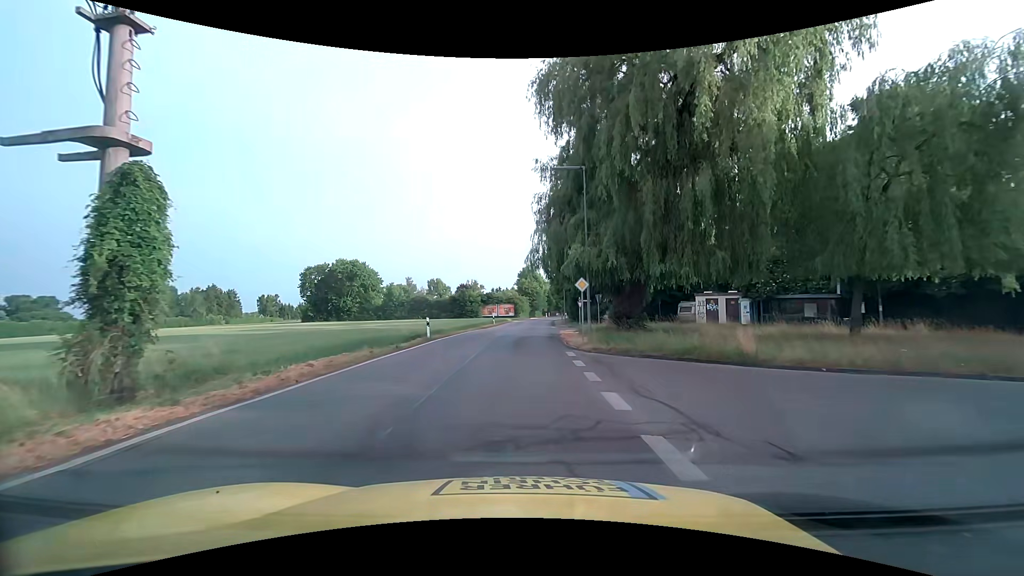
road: tertiary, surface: asphalt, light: Day
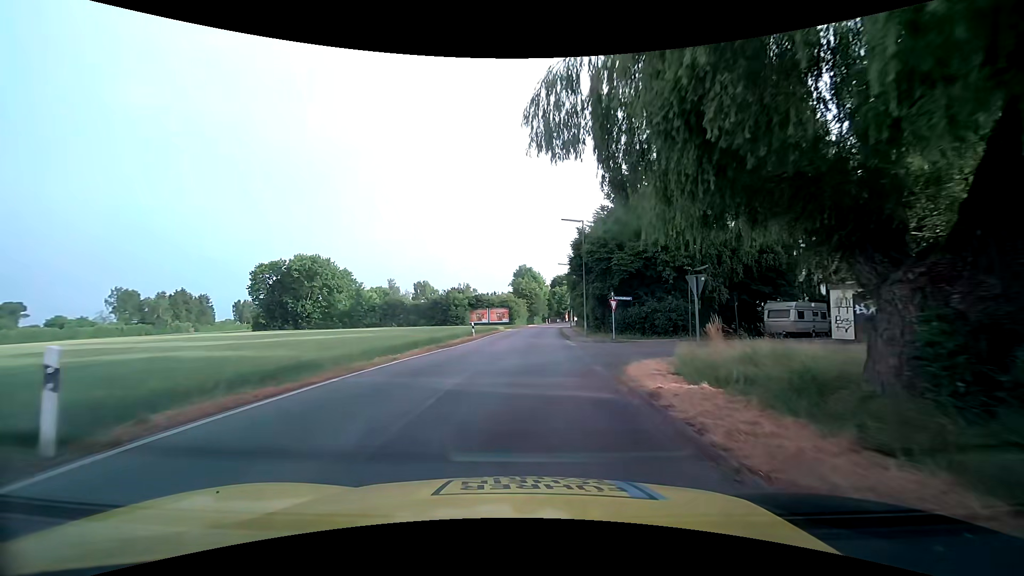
(+0.1, +20.6) m; 0°
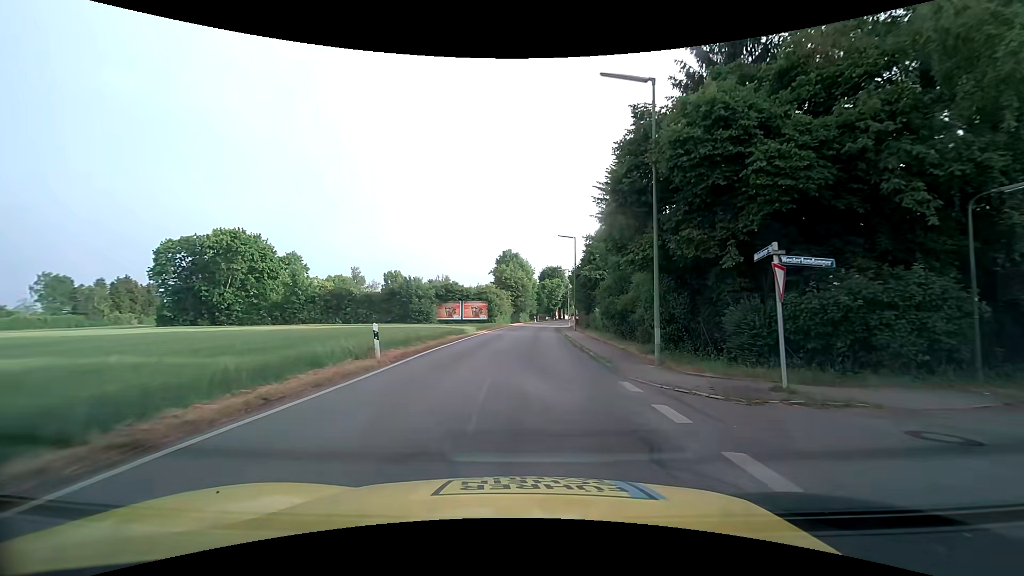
(+0.3, +21.1) m; +2°
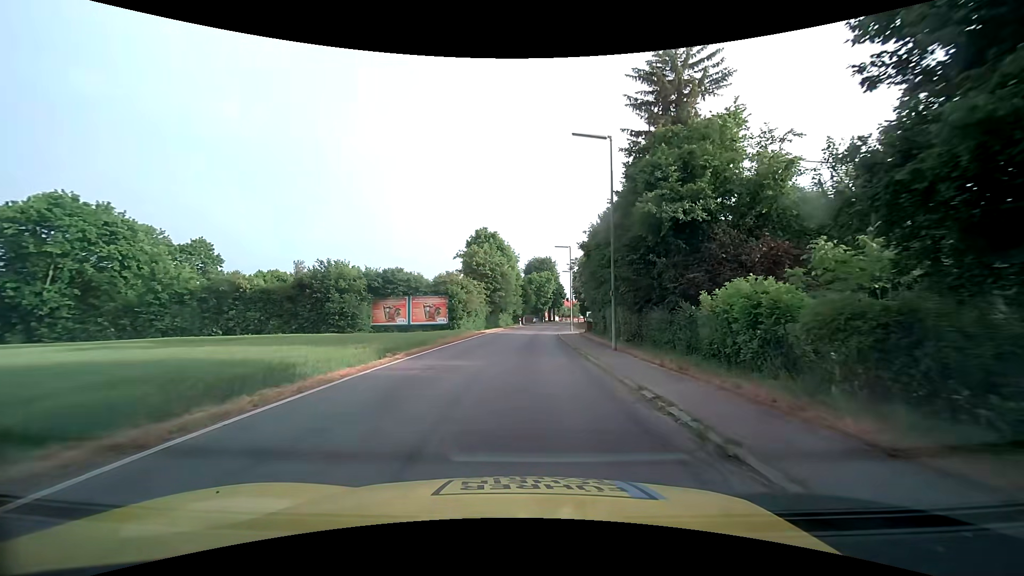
(+0.7, +25.0) m; +3°
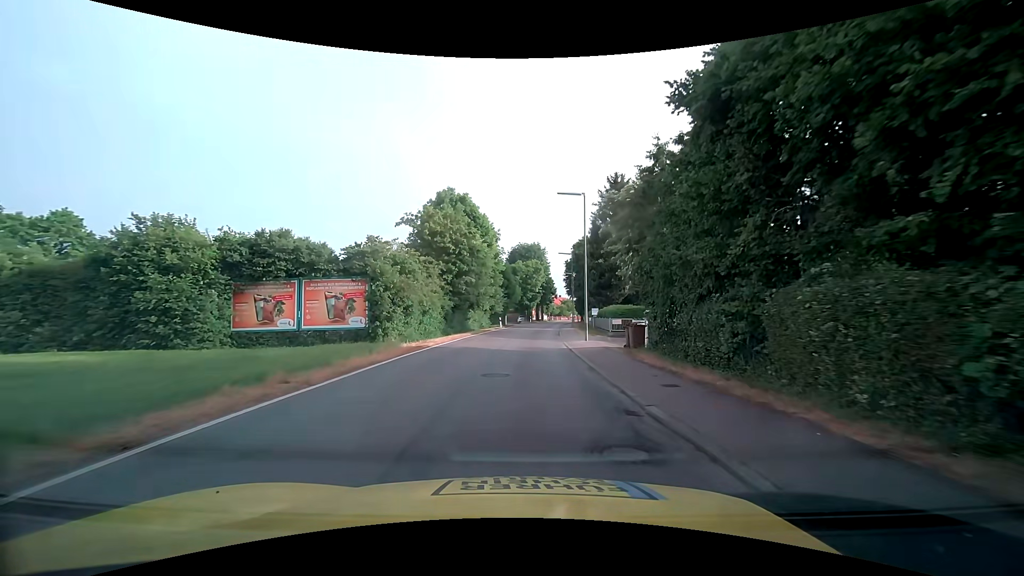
(0.0, +20.9) m; +1°
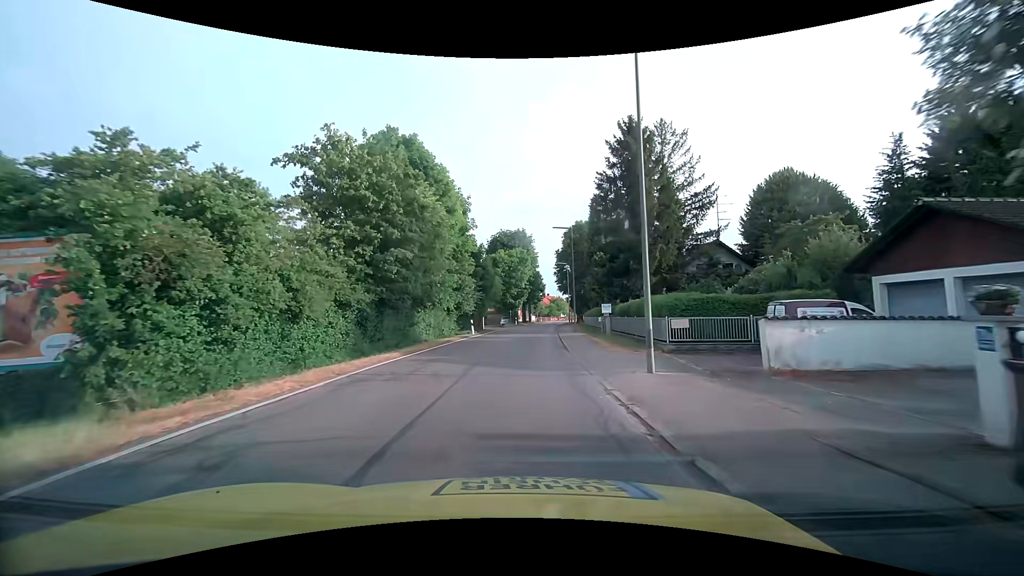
(+0.3, +16.4) m; +2°
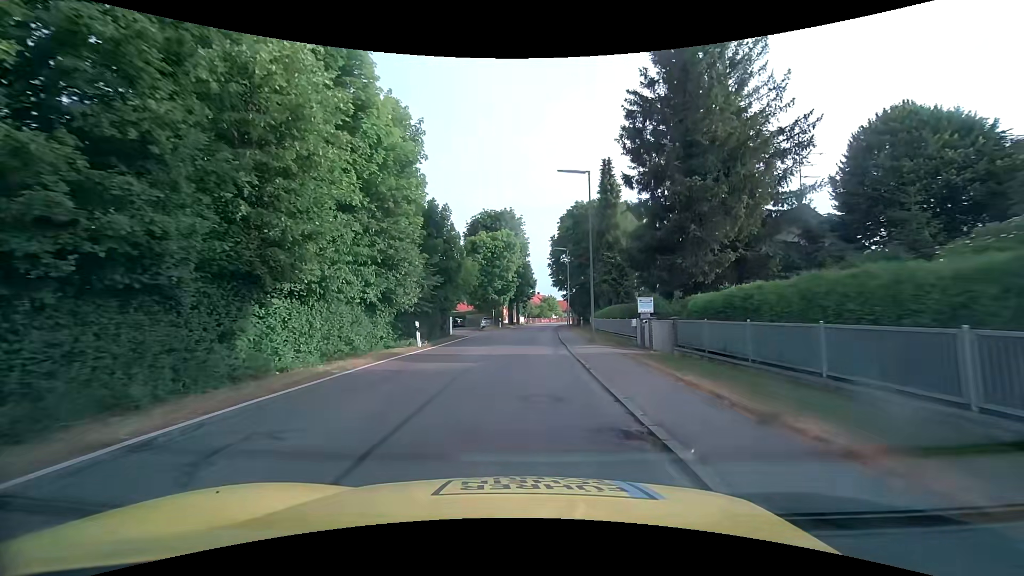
(+0.3, +15.7) m; +1°
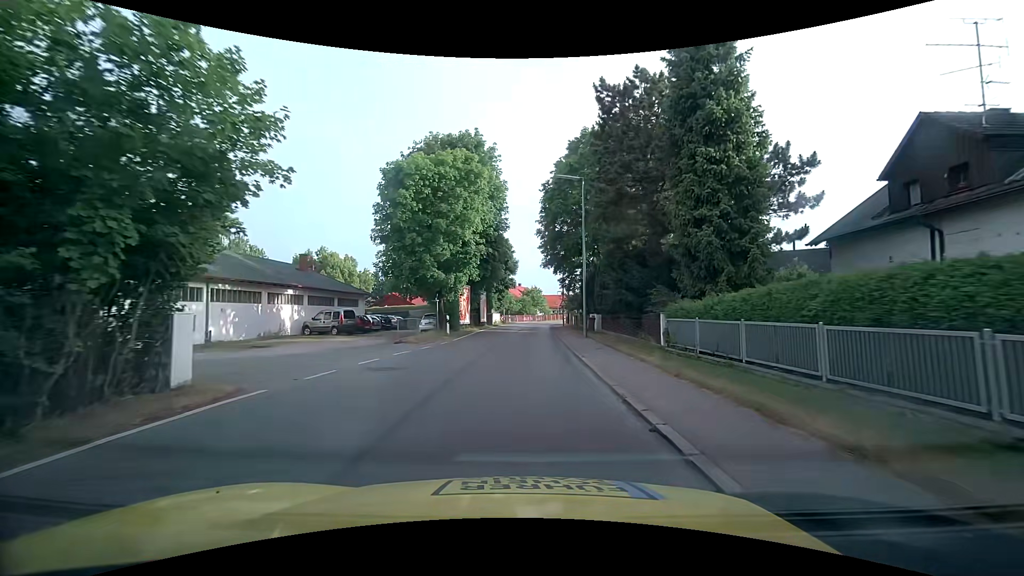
(+0.7, +26.8) m; +3°
(0, +10) (0, +20) (0, +30) (+1, +40) (+1, +50) (+1, +60) (+2, +70) (+3, +80) (+5, +90) (+8, +99) m
